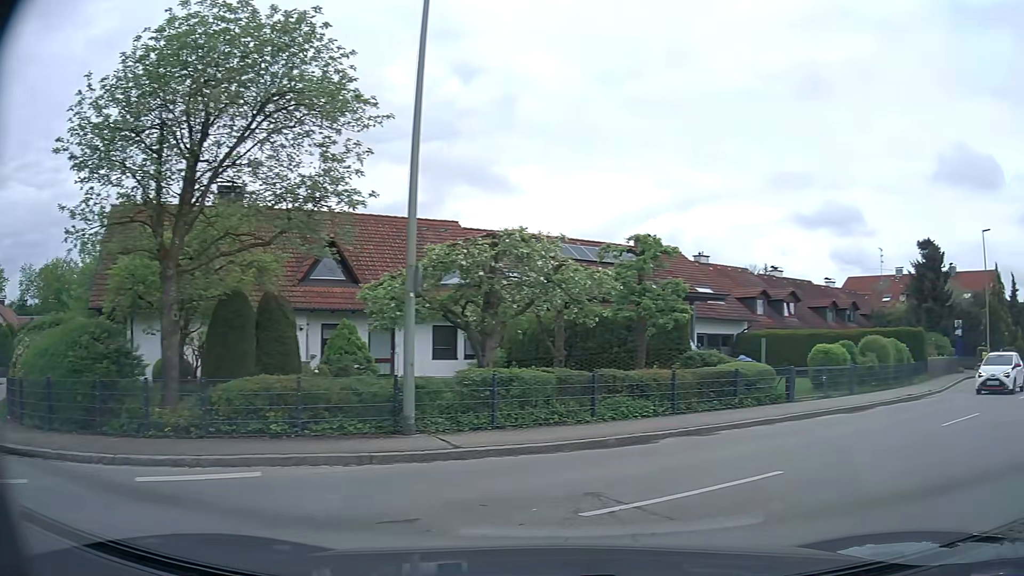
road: residential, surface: asphalt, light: Day
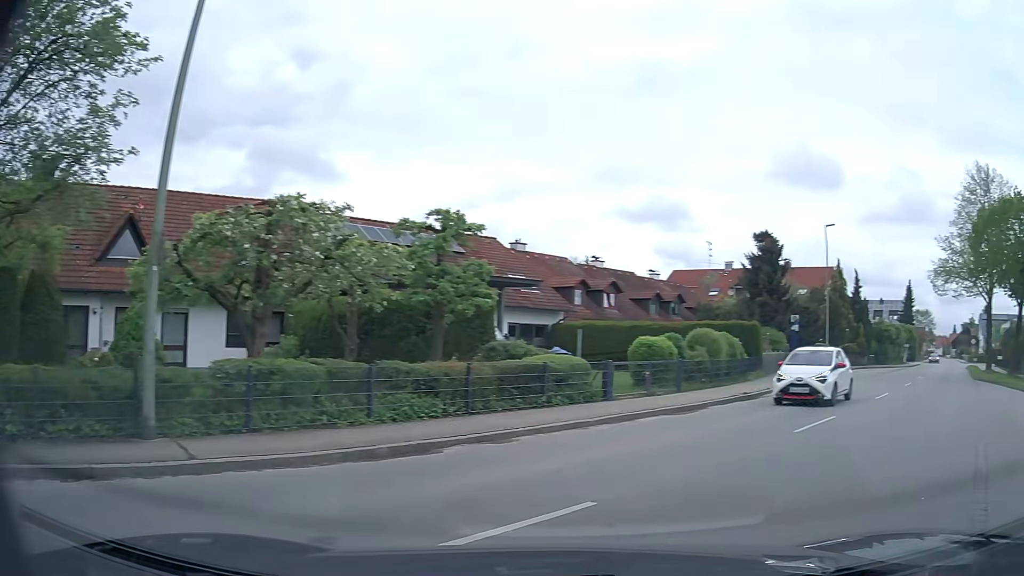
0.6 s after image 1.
(+0.3, +2.1) m; +16°
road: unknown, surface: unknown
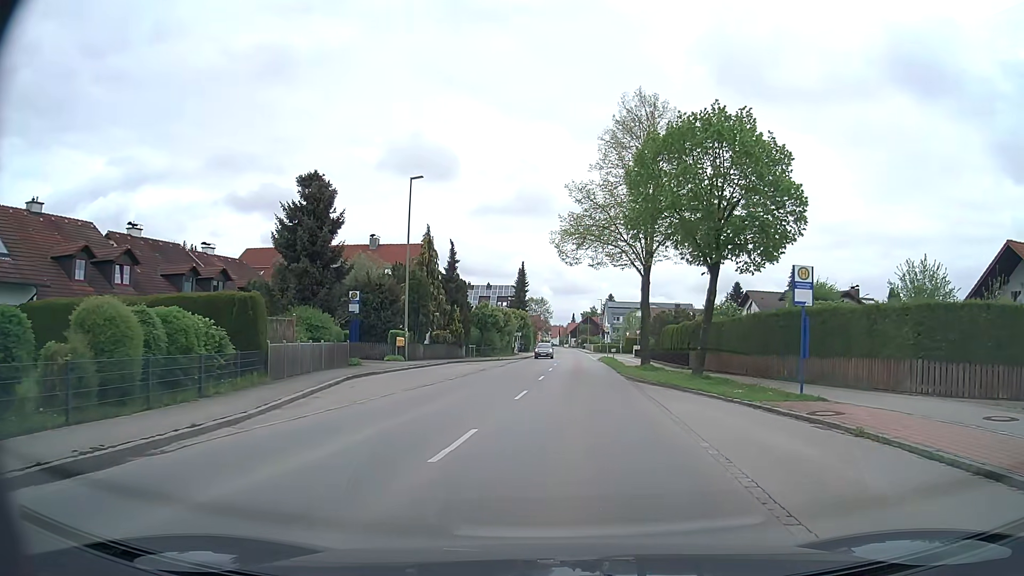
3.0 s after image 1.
(+5.8, +11.6) m; +34°
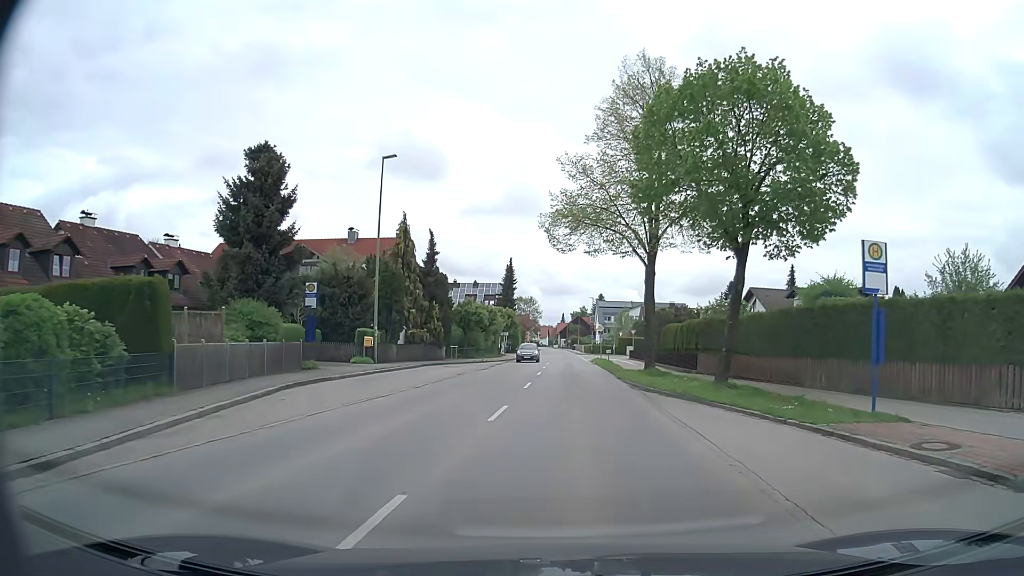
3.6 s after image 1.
(0.0, +4.8) m; 0°
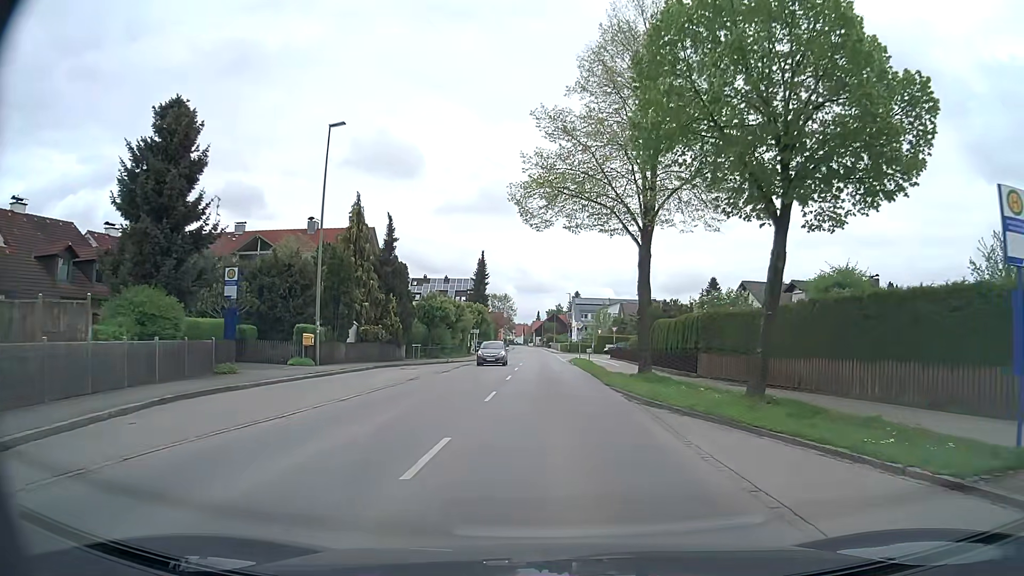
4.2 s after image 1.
(+0.2, +5.5) m; +3°
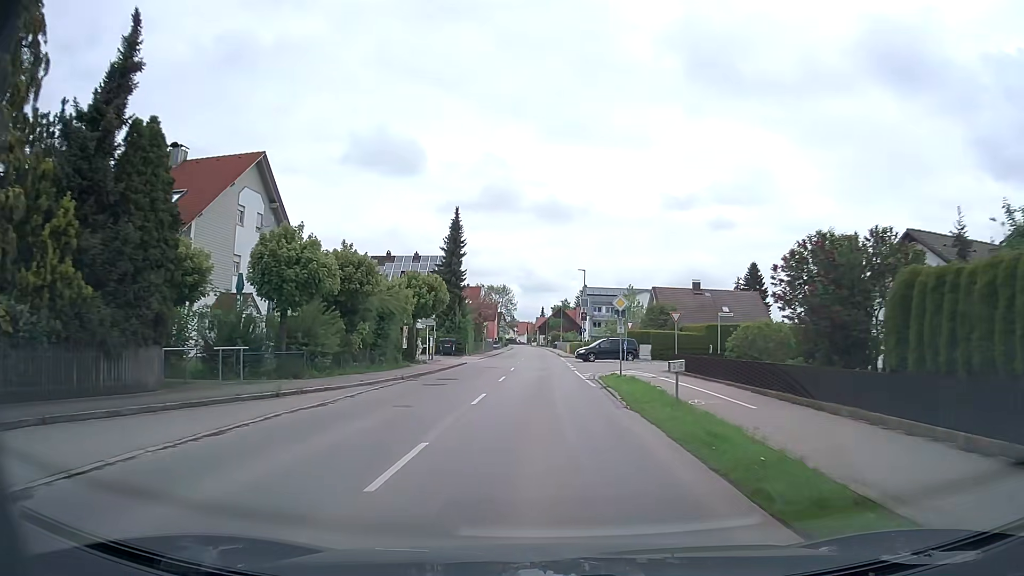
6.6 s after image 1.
(+0.1, +28.3) m; -1°
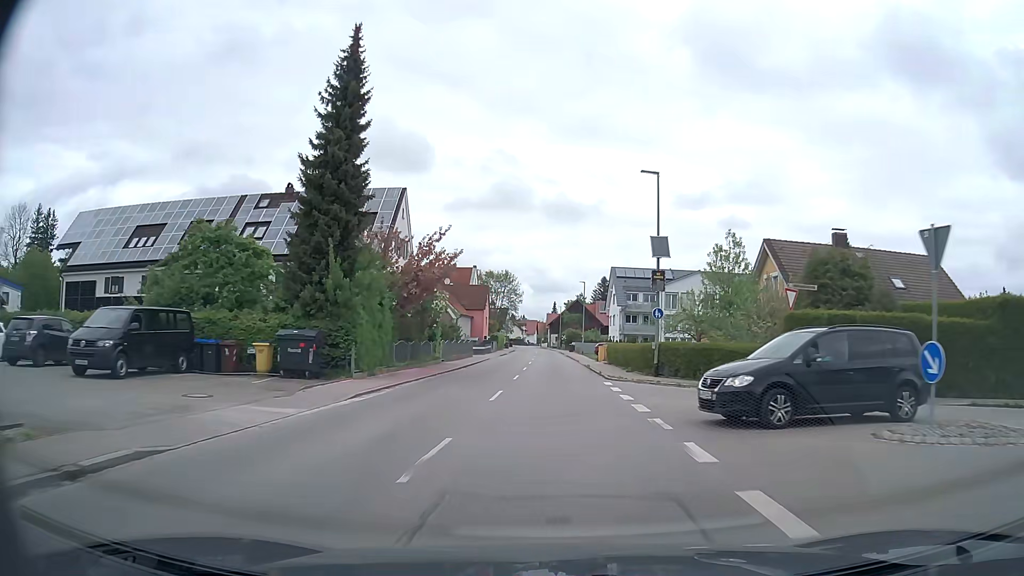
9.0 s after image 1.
(-0.1, +36.0) m; -1°
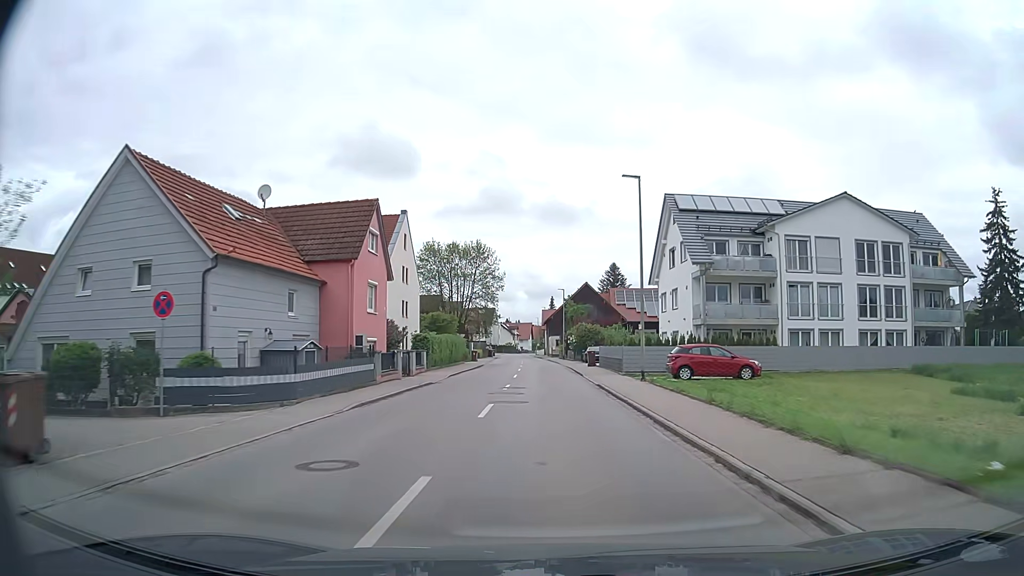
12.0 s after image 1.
(+0.4, +47.4) m; +1°
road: tertiary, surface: asphalt
(0, +10) (0, +20) (0, +30) (0, +40) (-1, +50) (-1, +60) (-2, +70) (-2, +80) (-2, +90) (-3, +100) m
